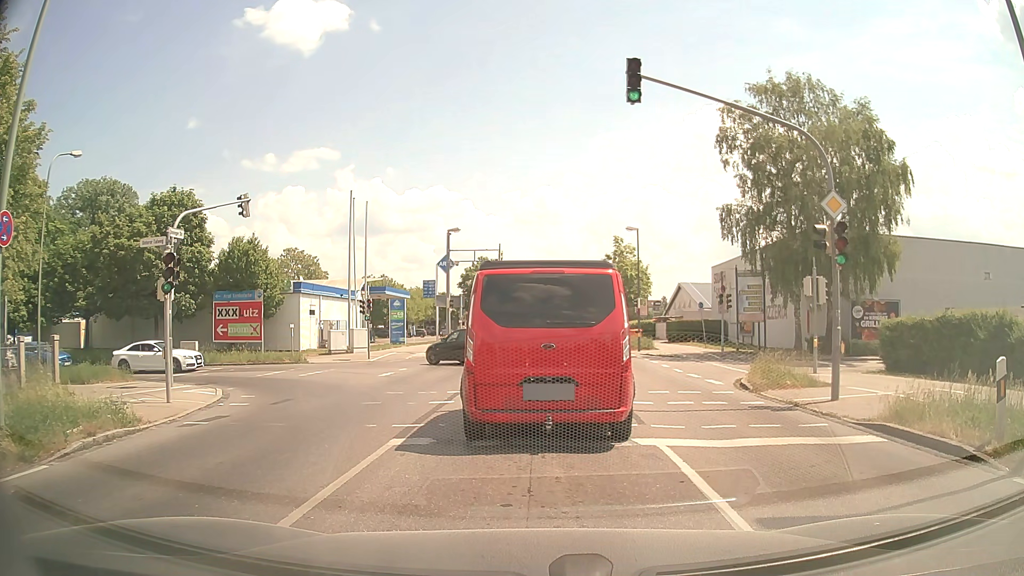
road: tertiary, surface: asphalt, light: Day
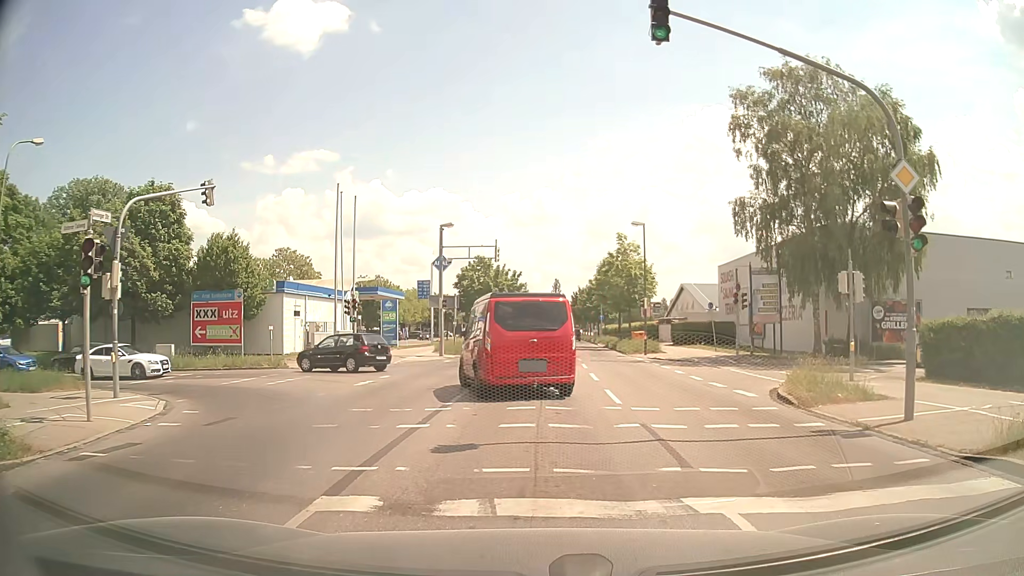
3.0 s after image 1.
(0.0, +2.9) m; 0°
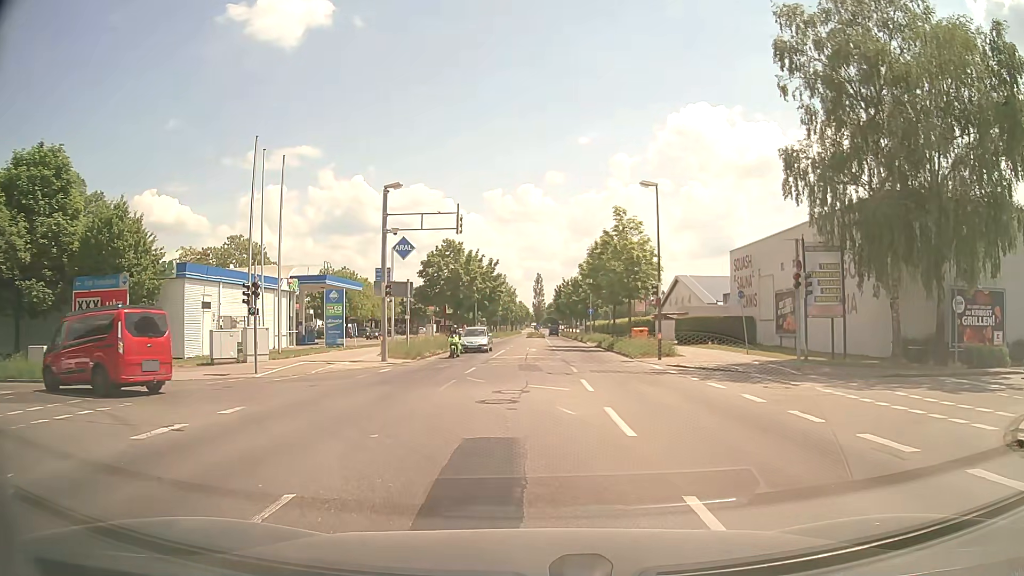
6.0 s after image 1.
(+0.2, +10.3) m; +1°
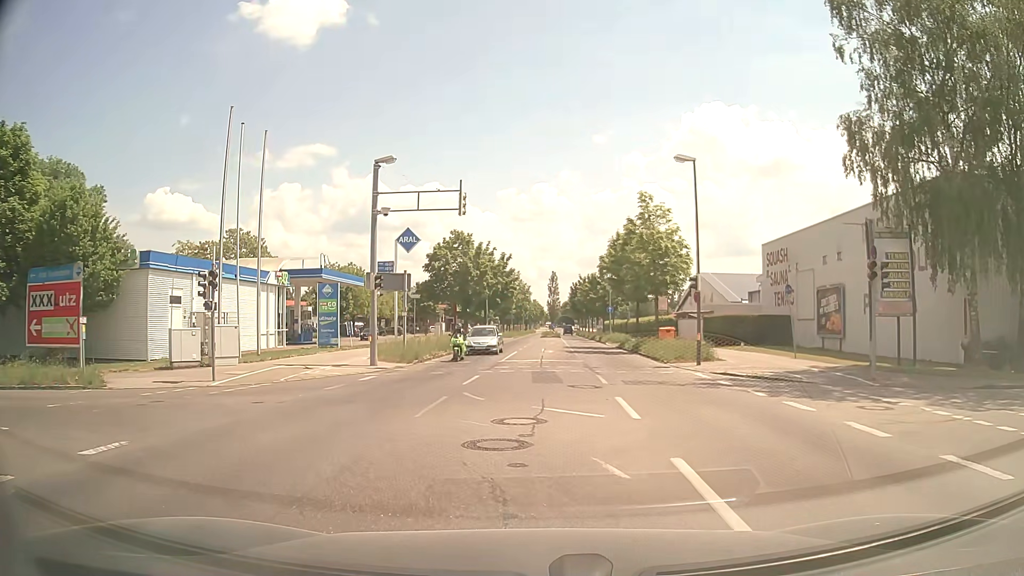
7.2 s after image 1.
(0.0, +4.5) m; 0°
